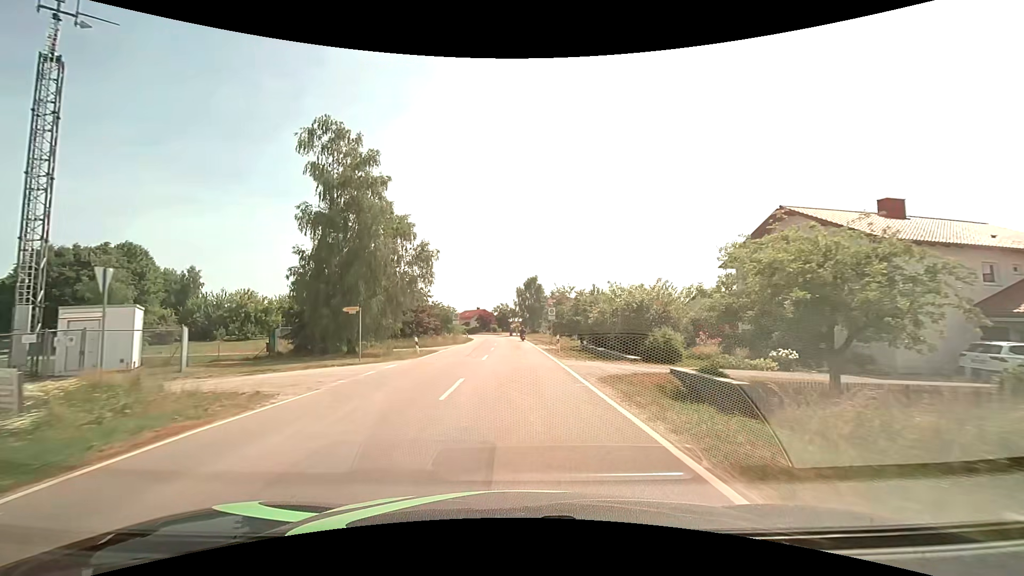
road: tertiary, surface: asphalt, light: Day
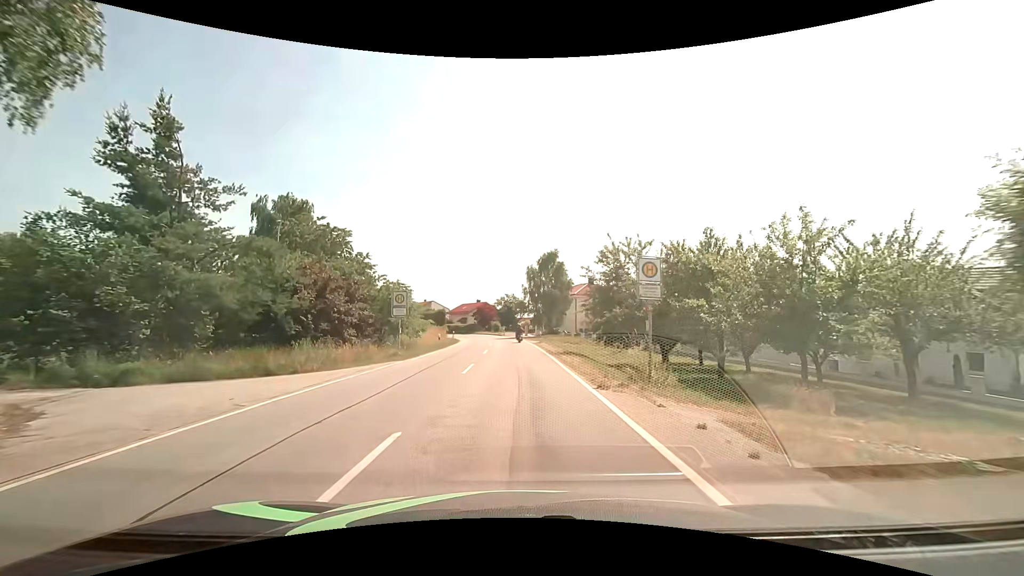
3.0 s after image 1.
(0.0, +30.0) m; -1°
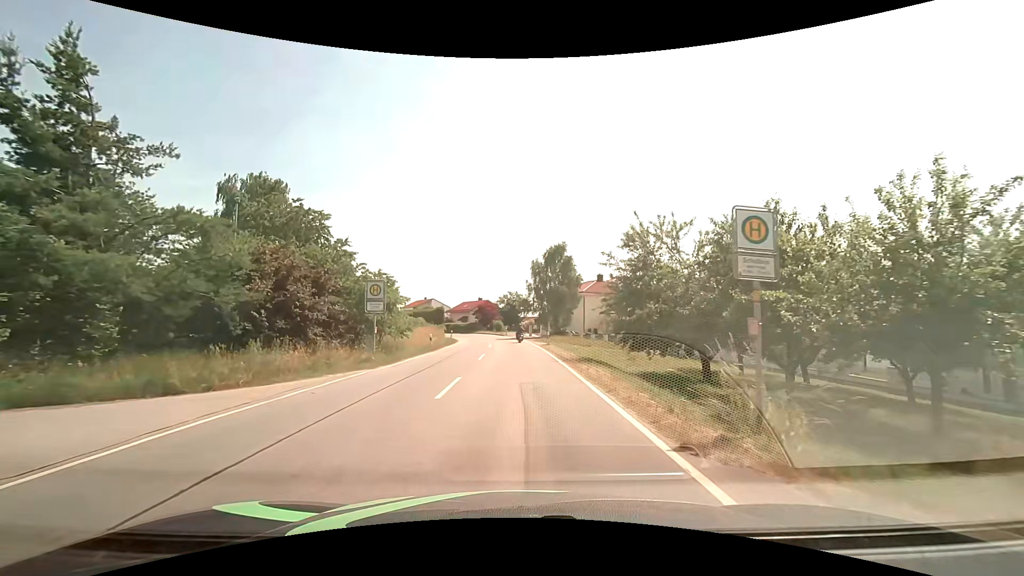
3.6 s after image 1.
(0.0, +5.3) m; 0°
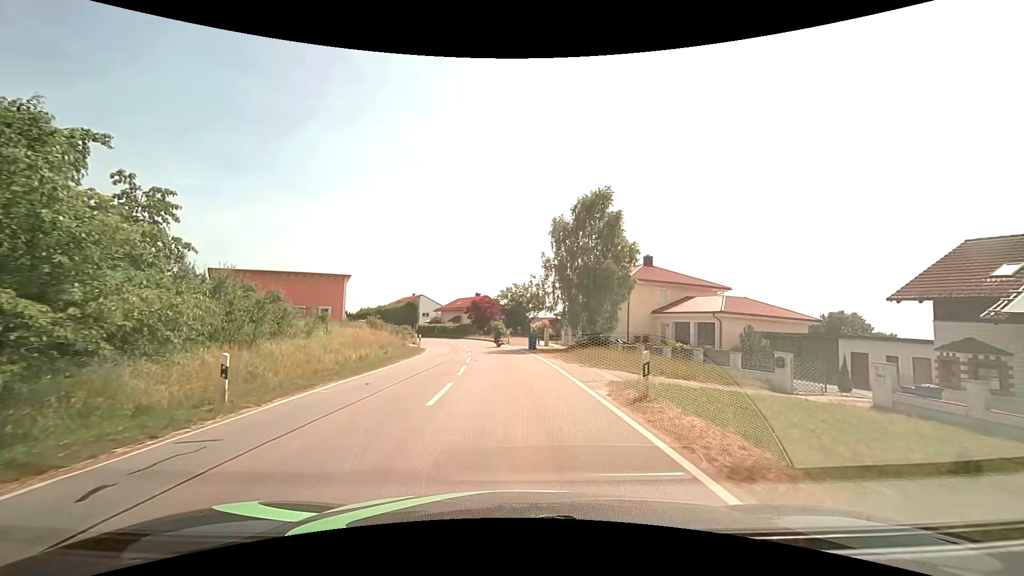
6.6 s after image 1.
(-0.3, +24.4) m; -1°
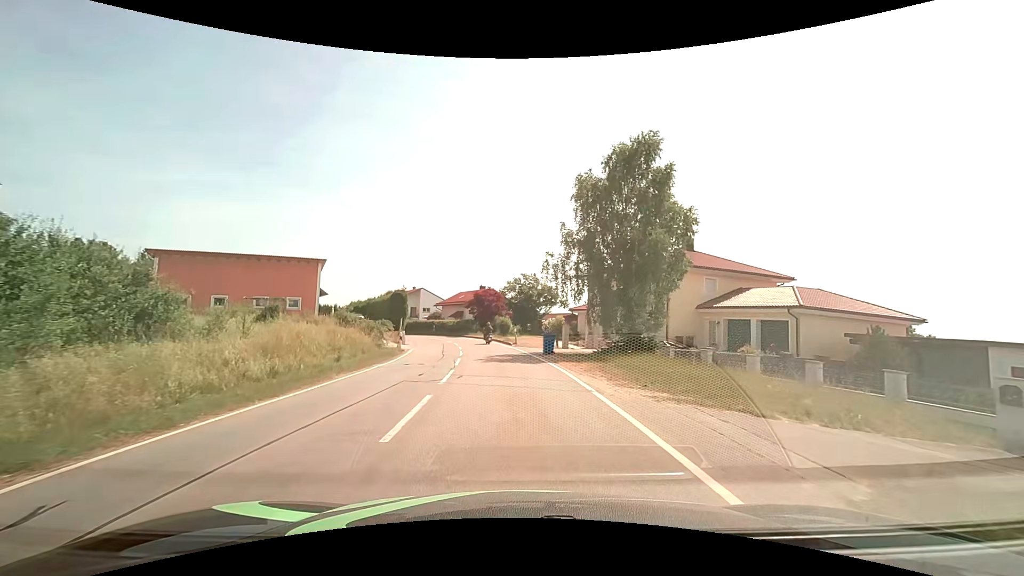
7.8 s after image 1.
(-0.1, +9.3) m; -1°
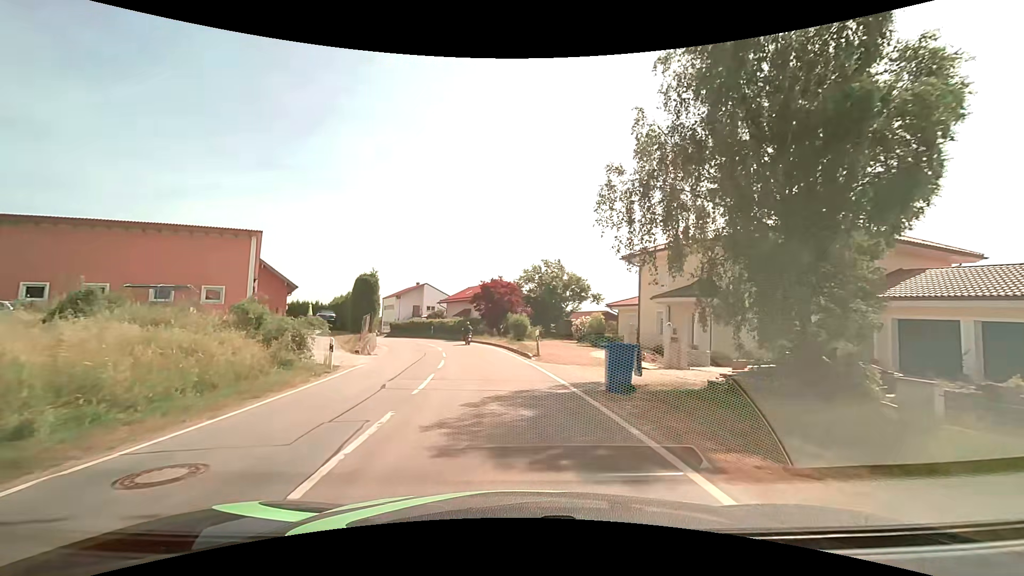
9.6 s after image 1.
(-0.2, +14.0) m; -2°
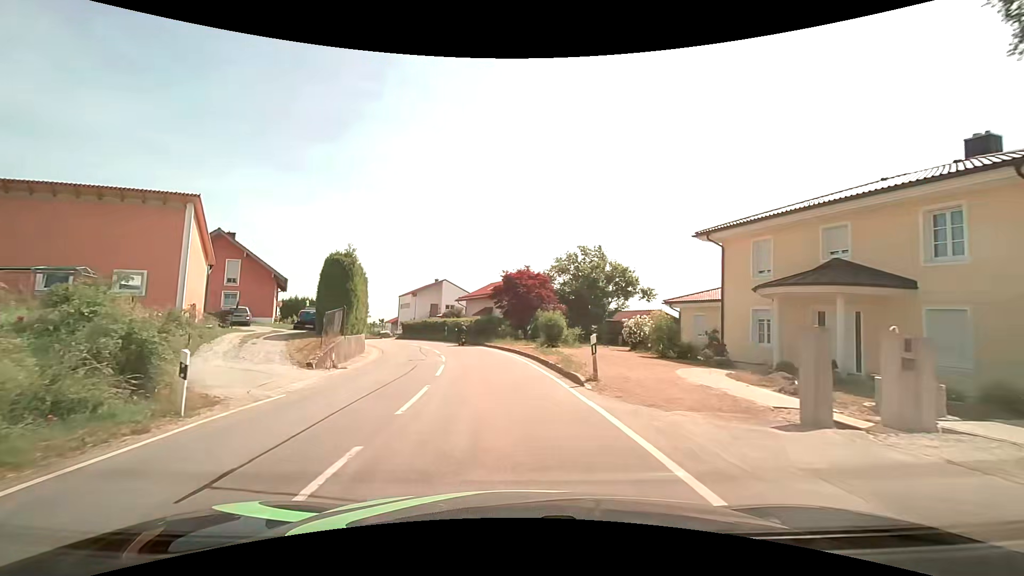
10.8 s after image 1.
(-0.2, +9.0) m; -3°
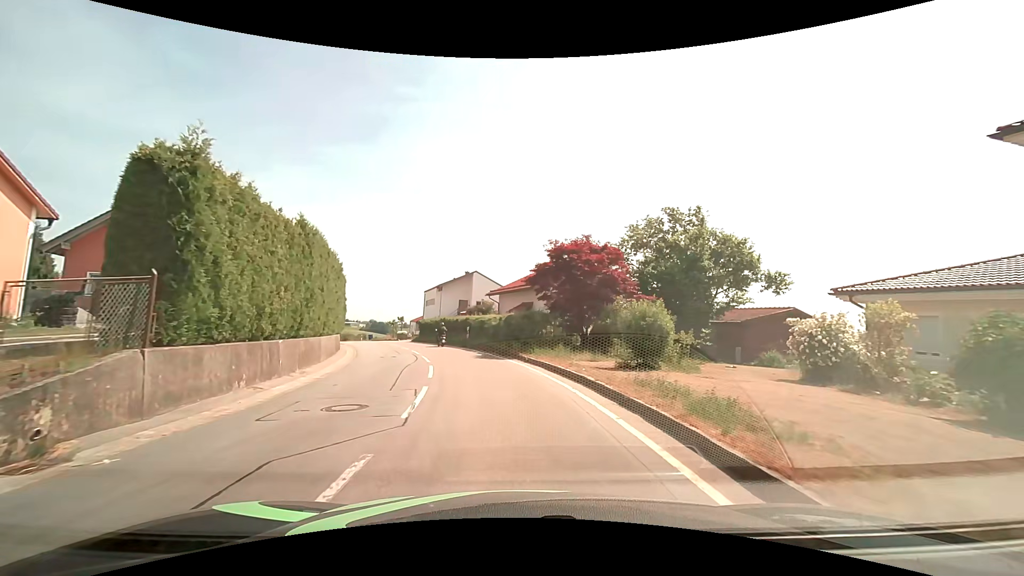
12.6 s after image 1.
(-0.6, +13.1) m; -4°
(0, +10) (-2, +20) (-4, +30) (-7, +39) (-11, +48) (-15, +57) (-20, +66) (-24, +75) (-29, +84) (-34, +93) m
